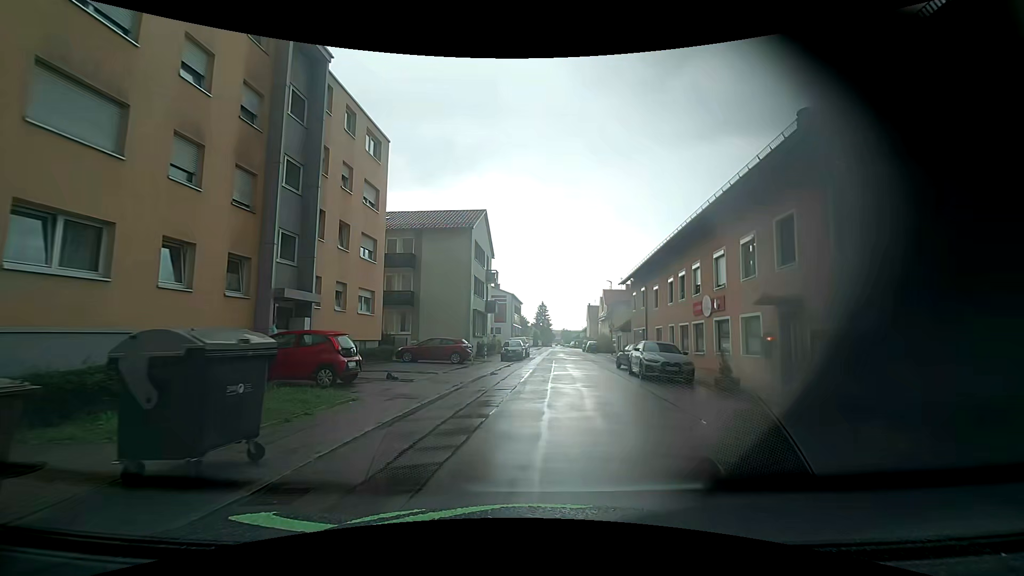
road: residential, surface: asphalt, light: Day
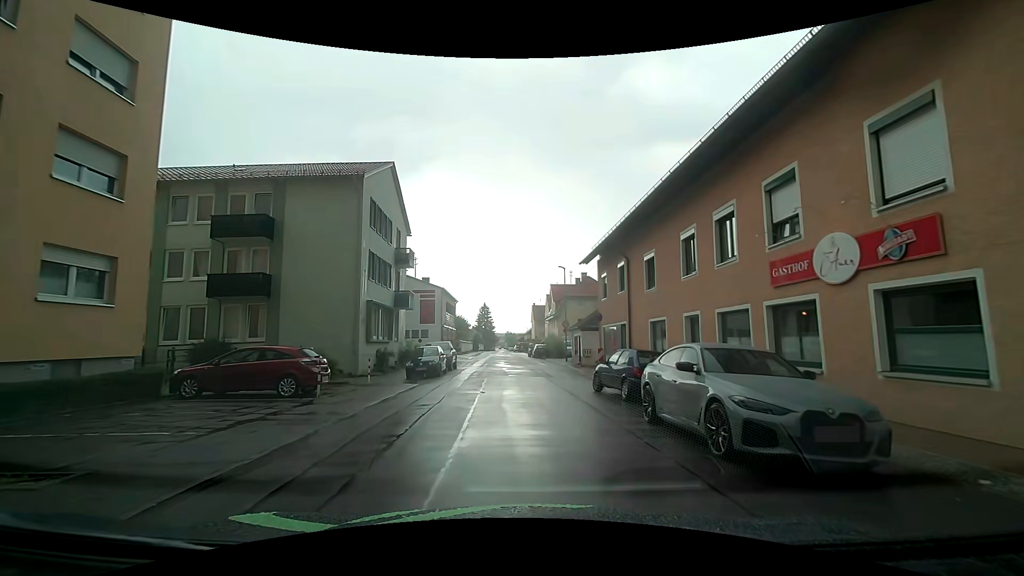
(+0.9, +12.7) m; +6°
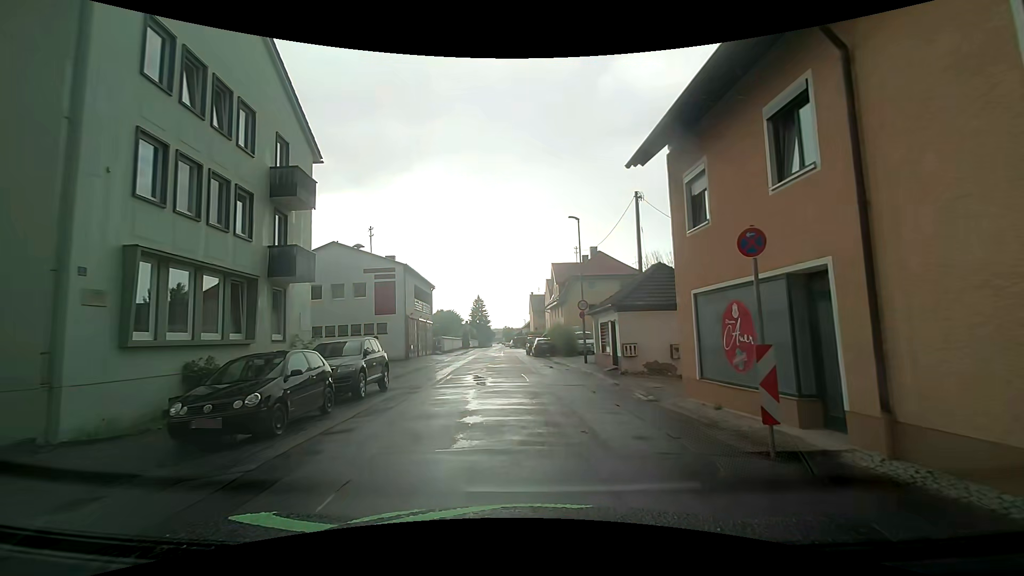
(0.0, +15.4) m; +1°
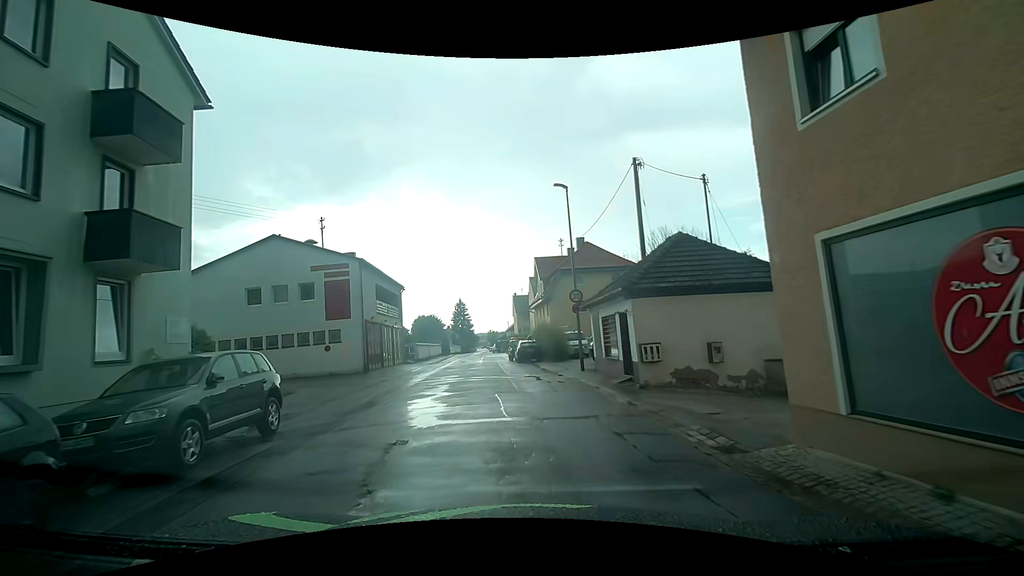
(+0.1, +6.2) m; +3°
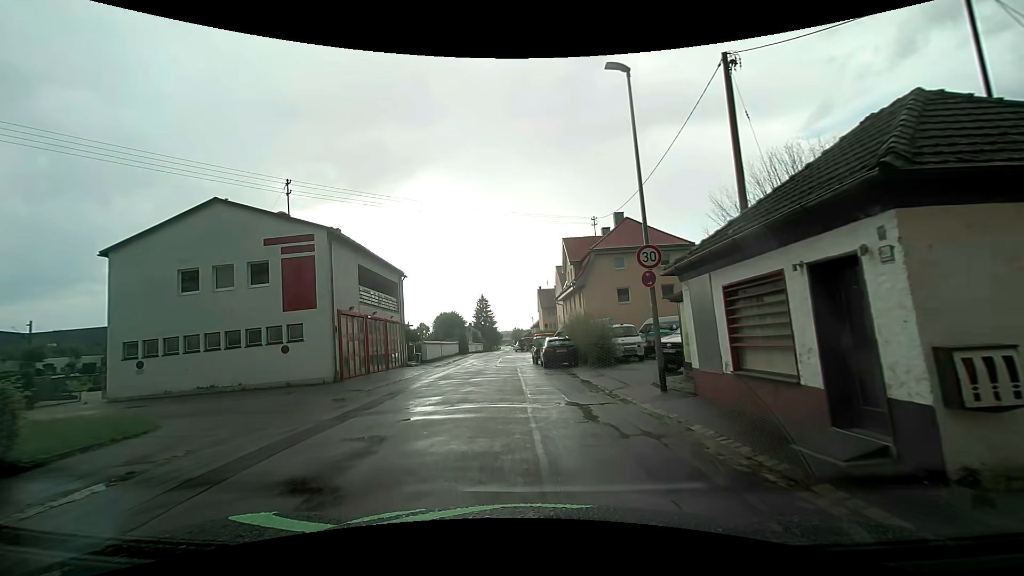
(-0.6, +9.4) m; -4°
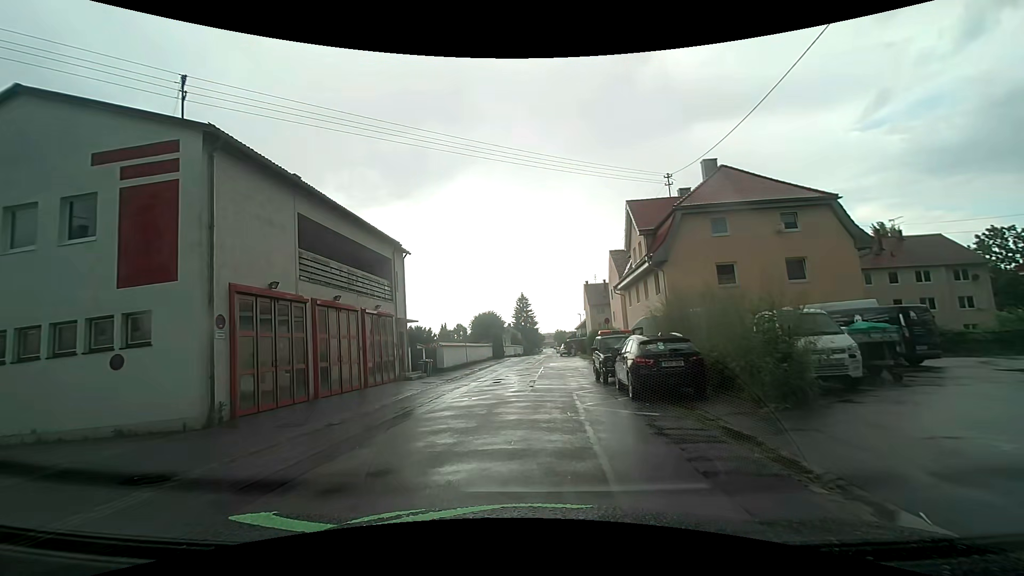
(-0.6, +12.9) m; -4°
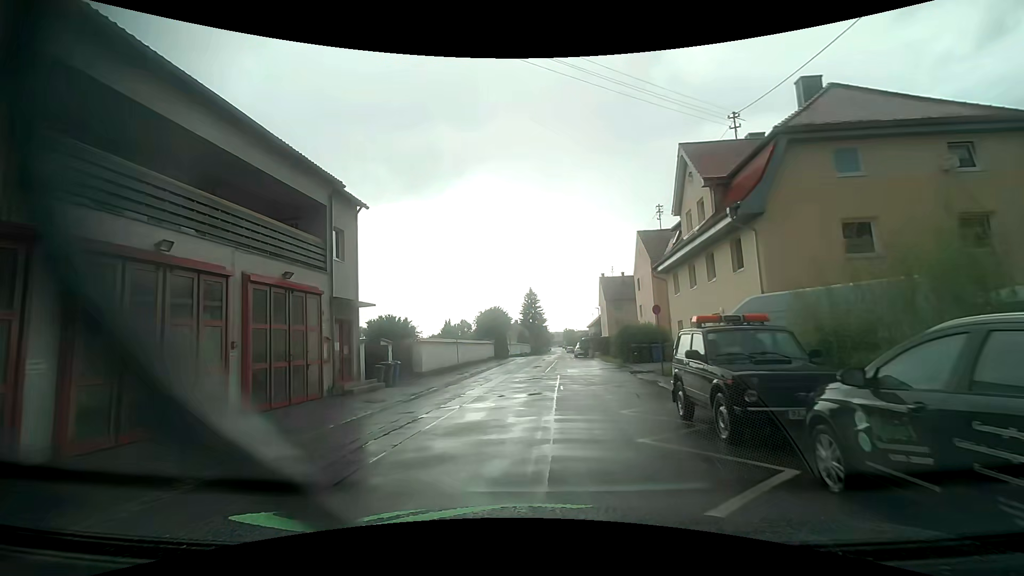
(-0.3, +10.1) m; -3°
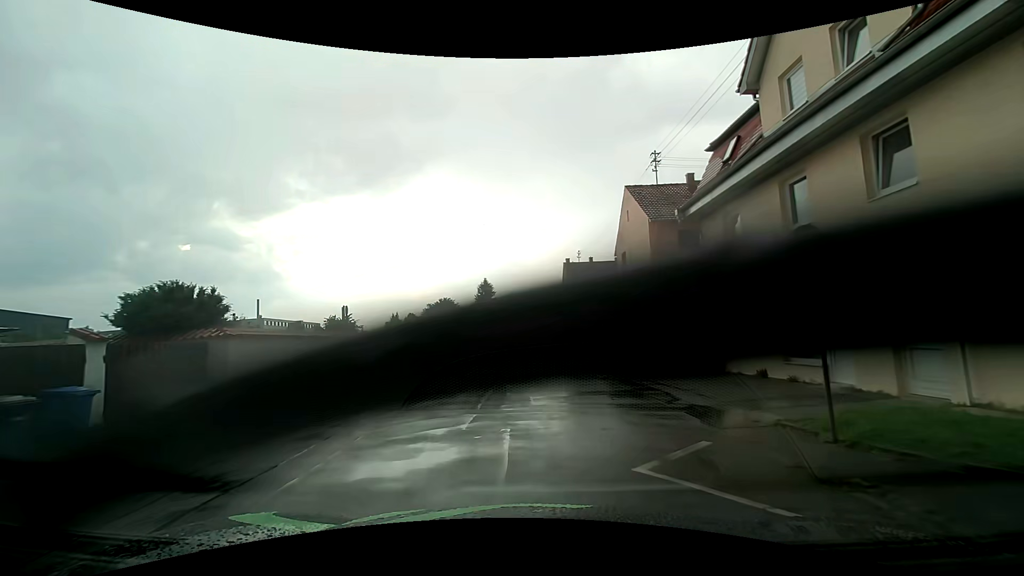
(+0.9, +14.0) m; +6°
(0, +10) (0, +20) (-1, +30) (-2, +40) (-2, +50) (-2, +60) (-2, +70) (-2, +80) (-2, +90) (-3, +100) m
